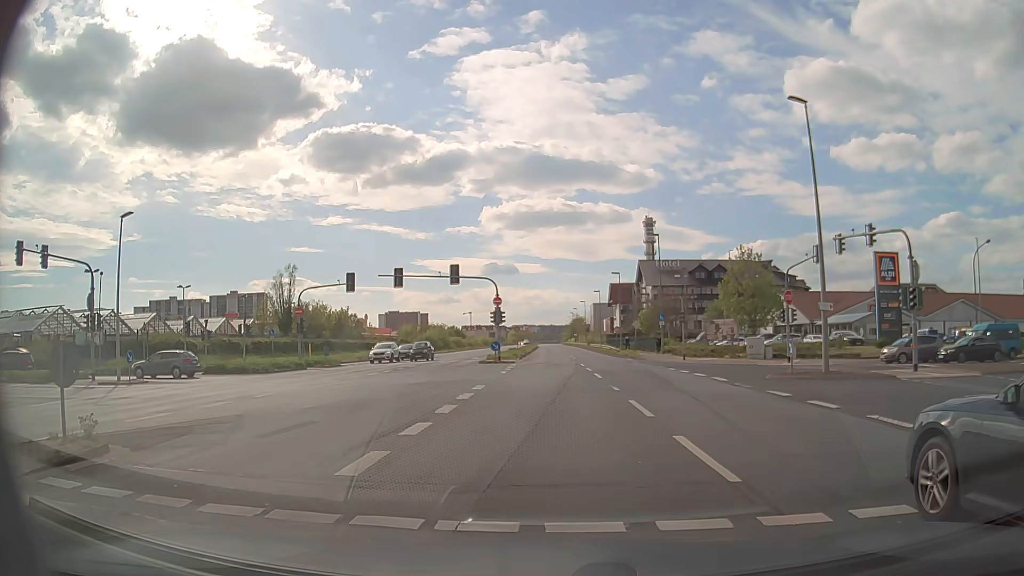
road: primary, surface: asphalt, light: Day
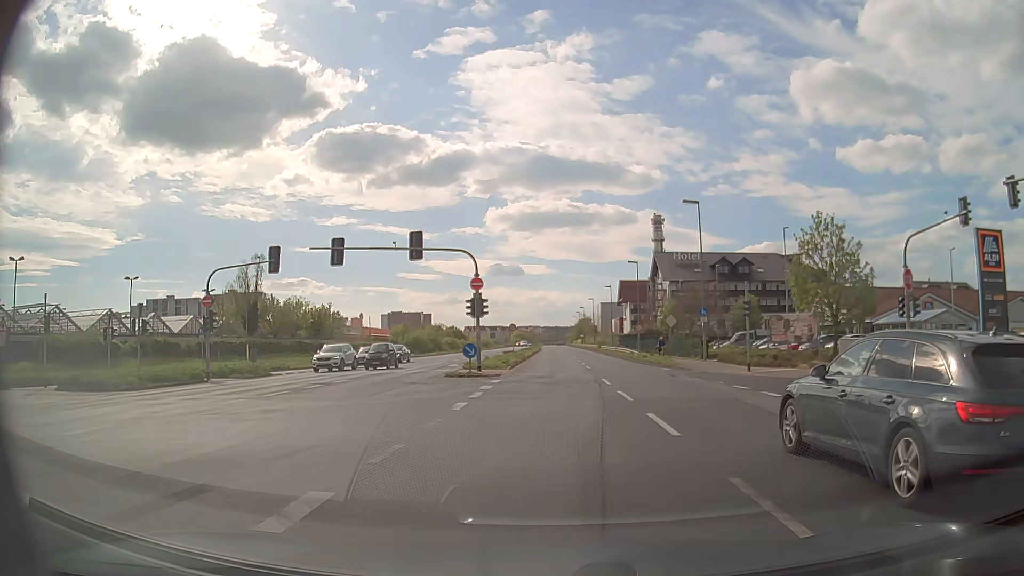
(-0.3, +14.9) m; -2°
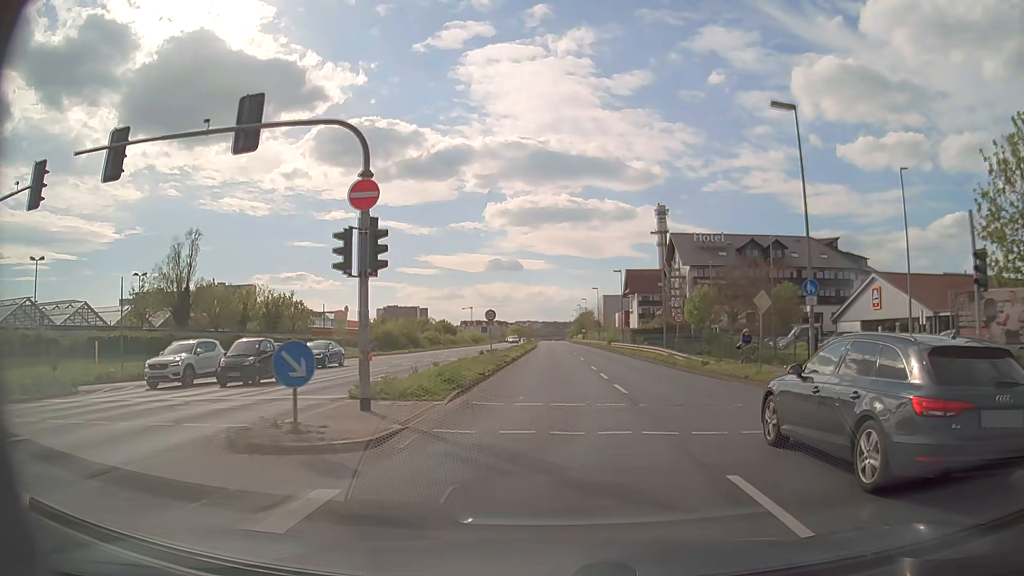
(0.0, +18.6) m; +1°
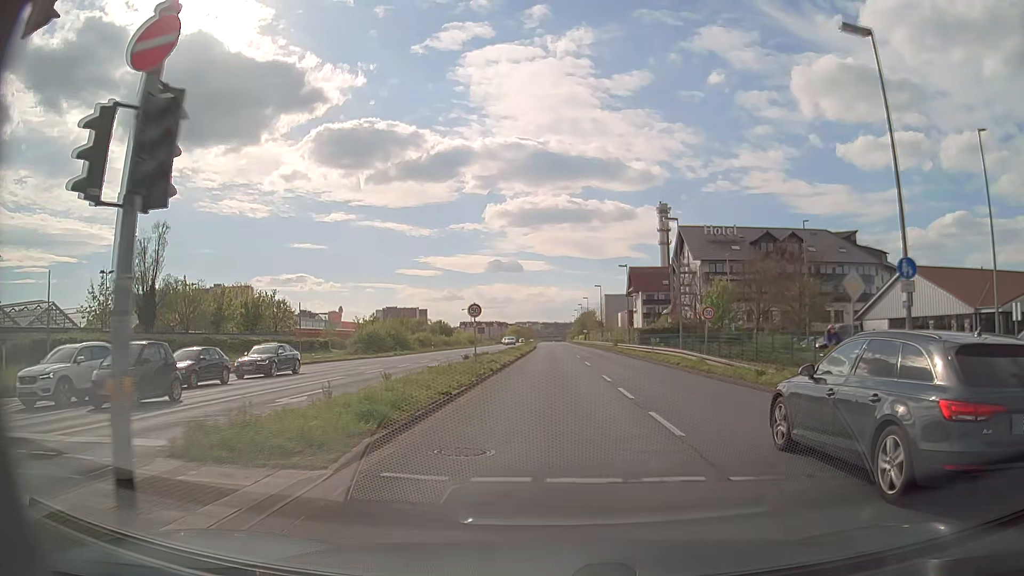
(-0.1, +7.3) m; -1°
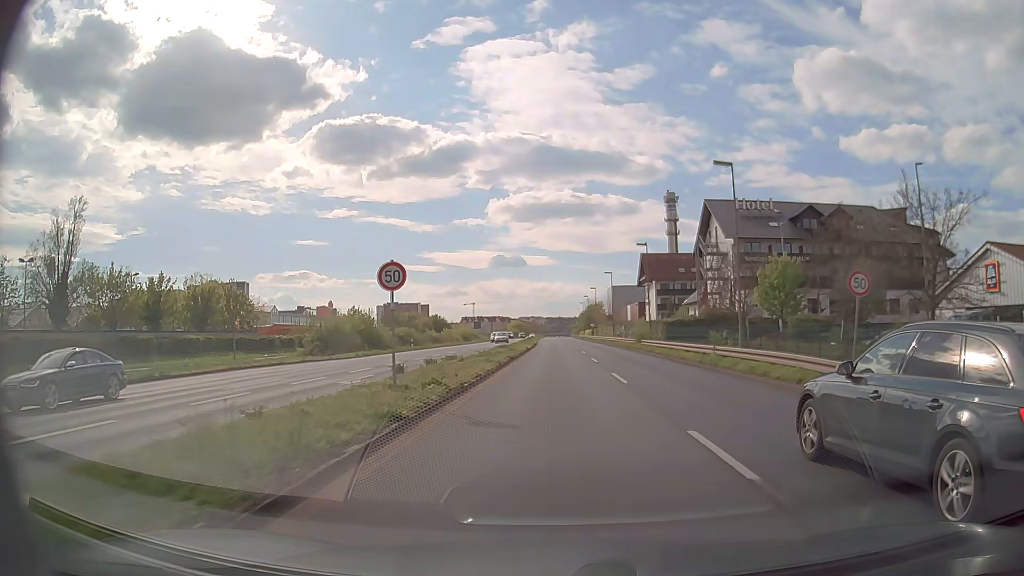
(0.0, +15.2) m; 0°
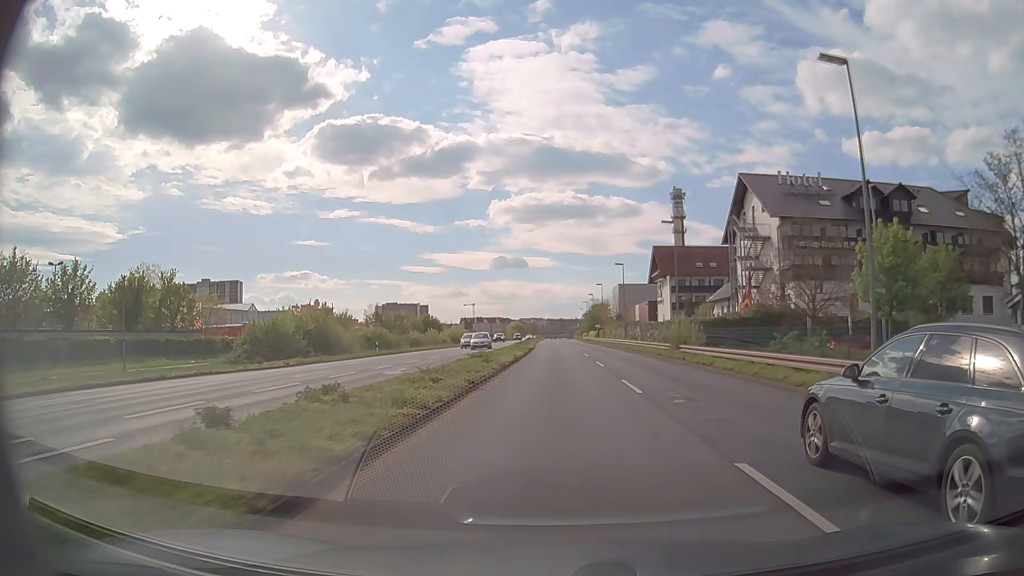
(0.0, +15.0) m; 0°
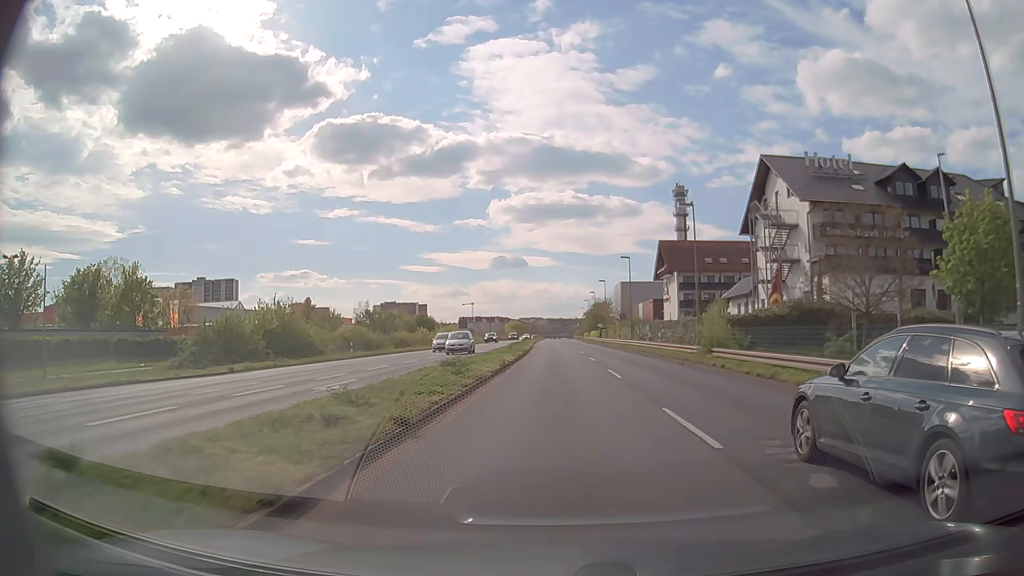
(0.0, +7.5) m; 0°
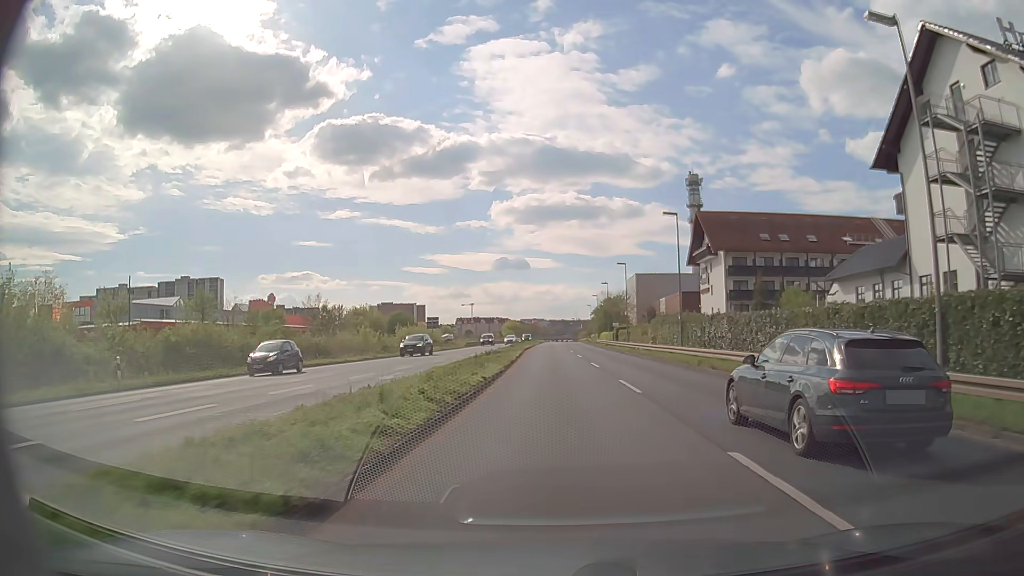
(-0.1, +29.8) m; 0°
(0, +10) (0, +20) (0, +30) (0, +40) (0, +50) (0, +60) (0, +70) (0, +80) (0, +90) (0, +100) m
